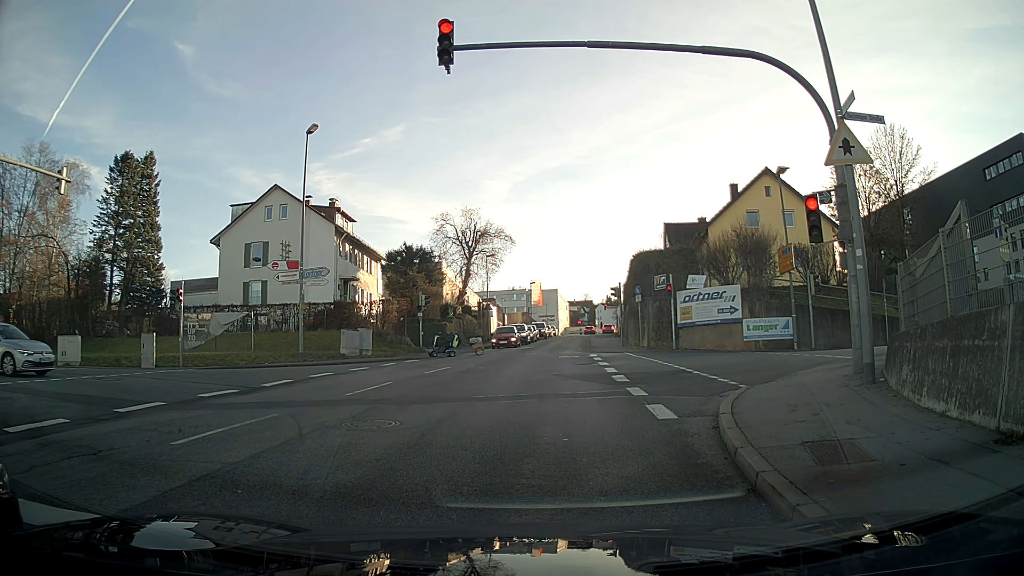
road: tertiary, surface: asphalt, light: Day
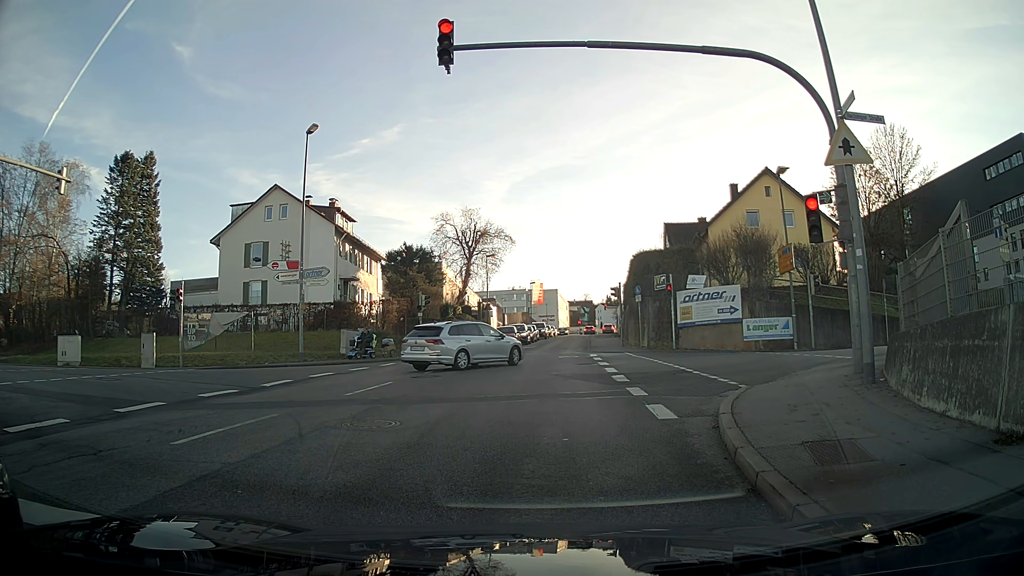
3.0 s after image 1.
(0.0, 0.0) m; 0°
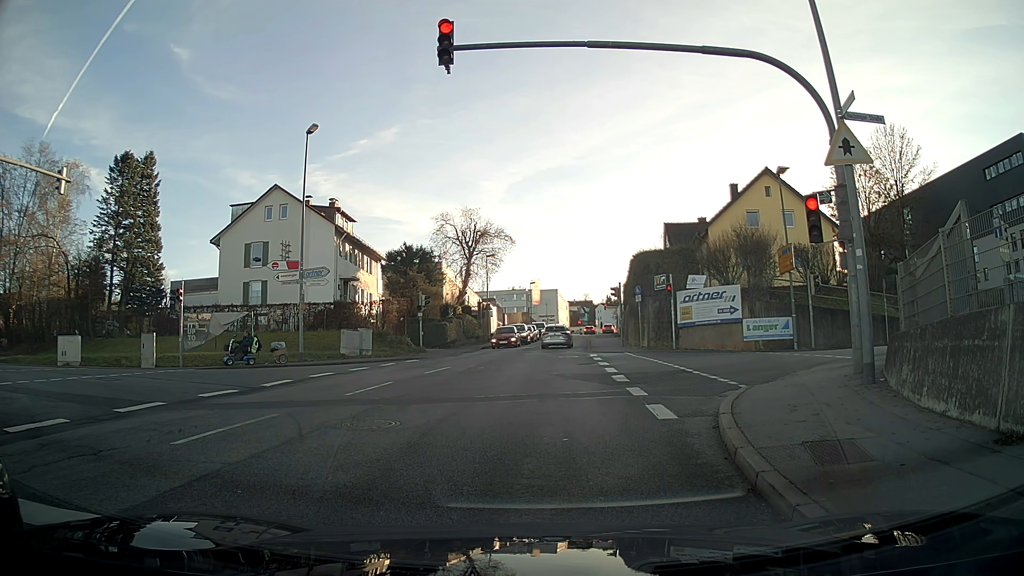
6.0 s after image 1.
(0.0, 0.0) m; 0°
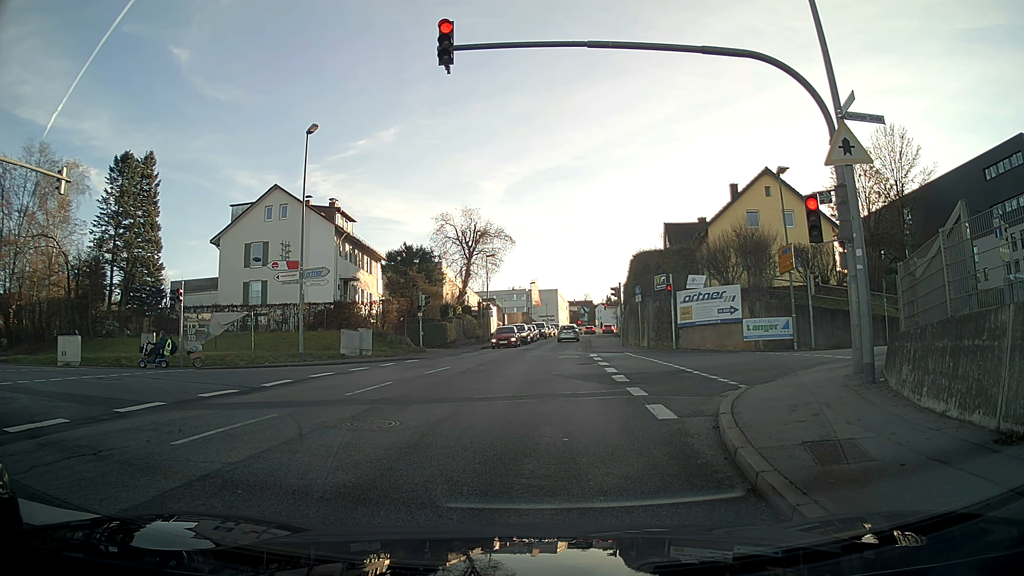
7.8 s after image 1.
(0.0, 0.0) m; 0°
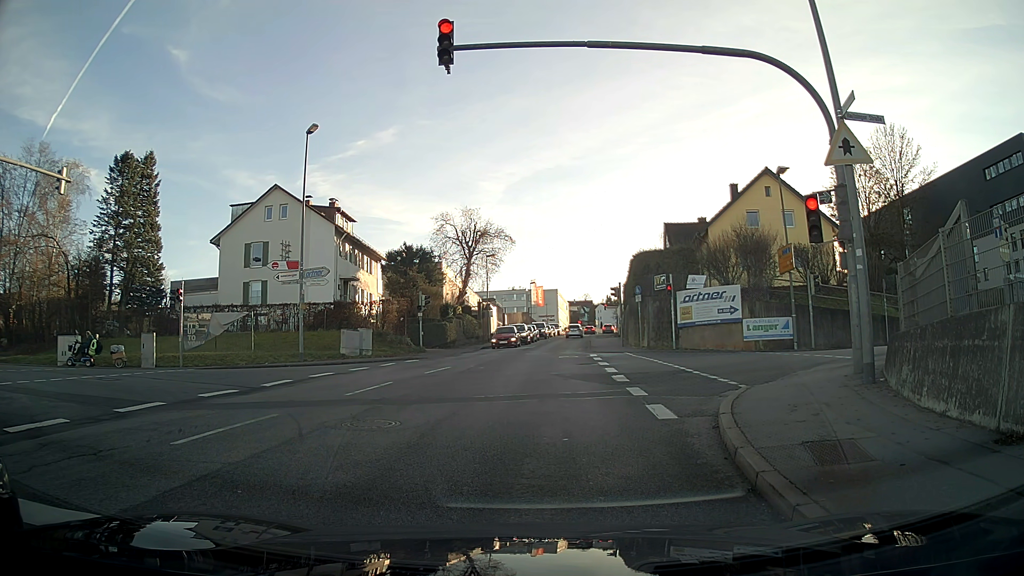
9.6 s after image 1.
(0.0, 0.0) m; 0°
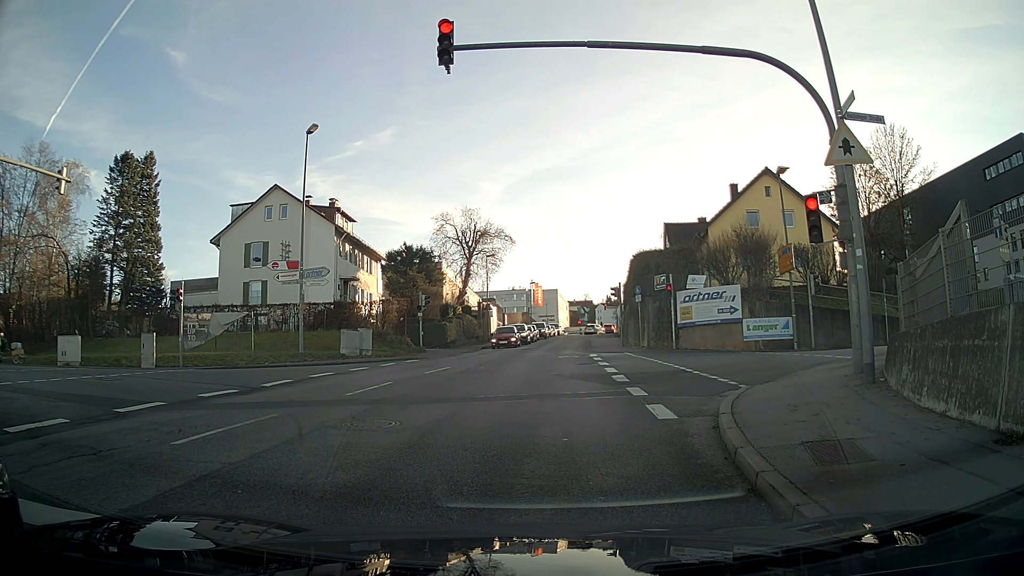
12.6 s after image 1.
(0.0, 0.0) m; 0°
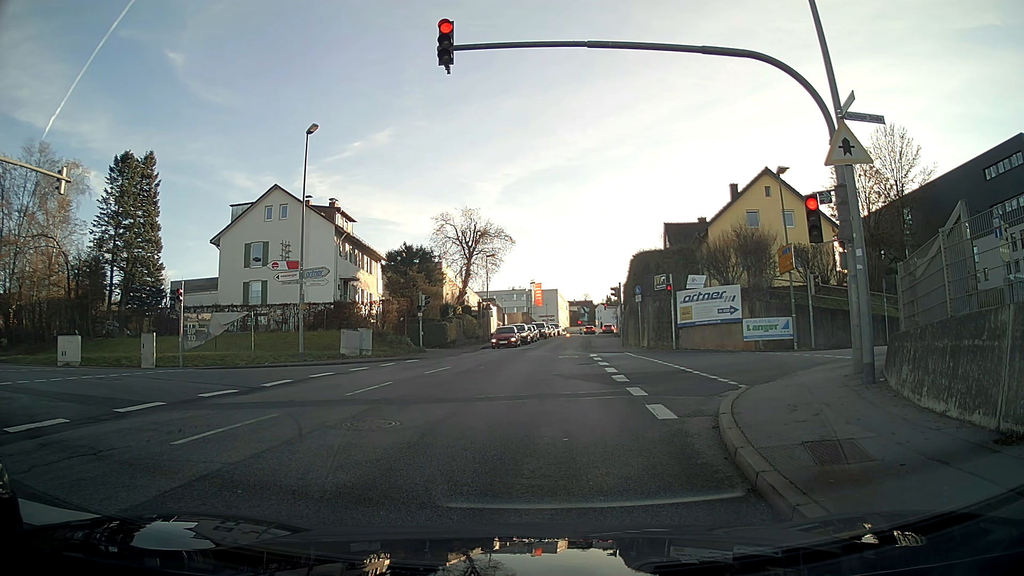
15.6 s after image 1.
(0.0, 0.0) m; 0°
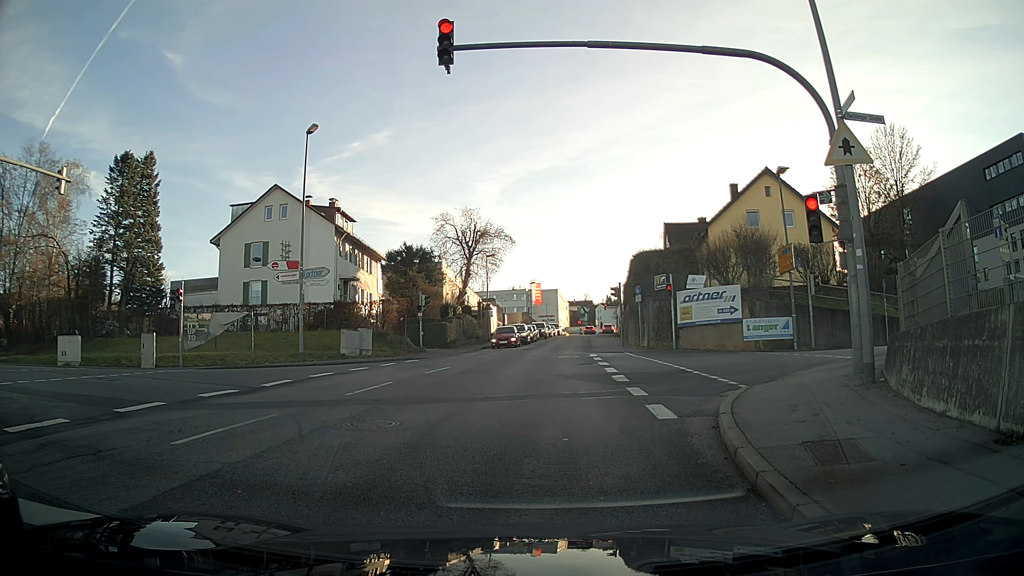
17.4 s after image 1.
(0.0, 0.0) m; 0°
(0, +10) (0, +20) (+1, +30) (+2, +40) (+2, +50) (+3, +60) (+4, +70) (+5, +80) (+6, +90) (+8, +100) m
